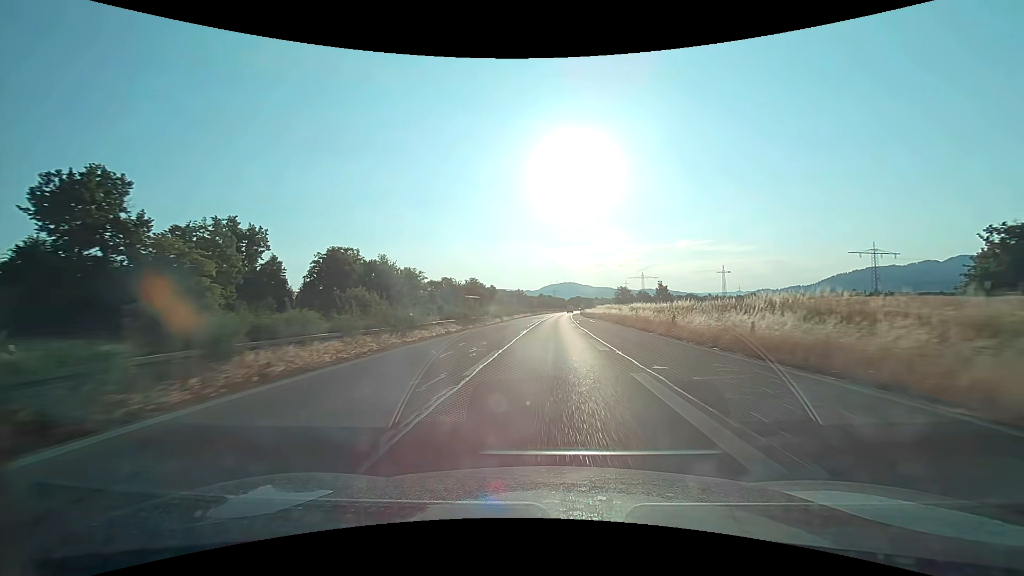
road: trunk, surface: asphalt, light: Day
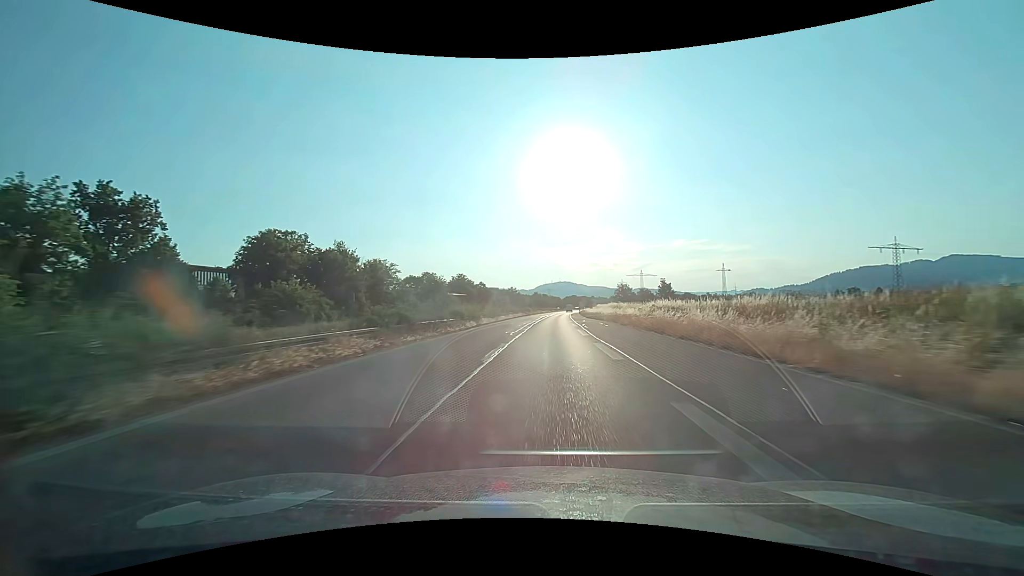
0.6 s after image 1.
(+0.1, +15.3) m; +1°
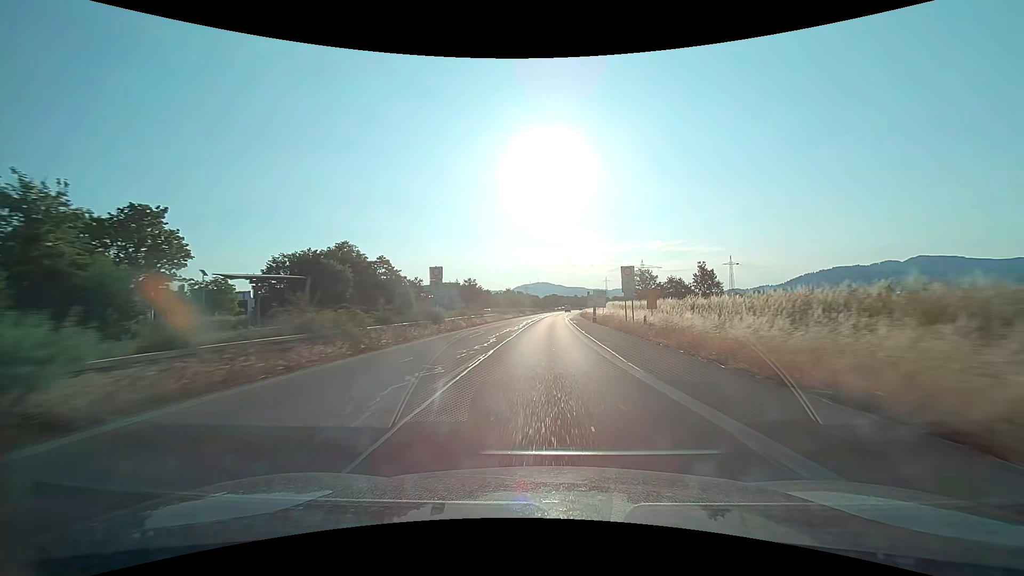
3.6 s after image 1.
(+1.7, +76.6) m; +2°
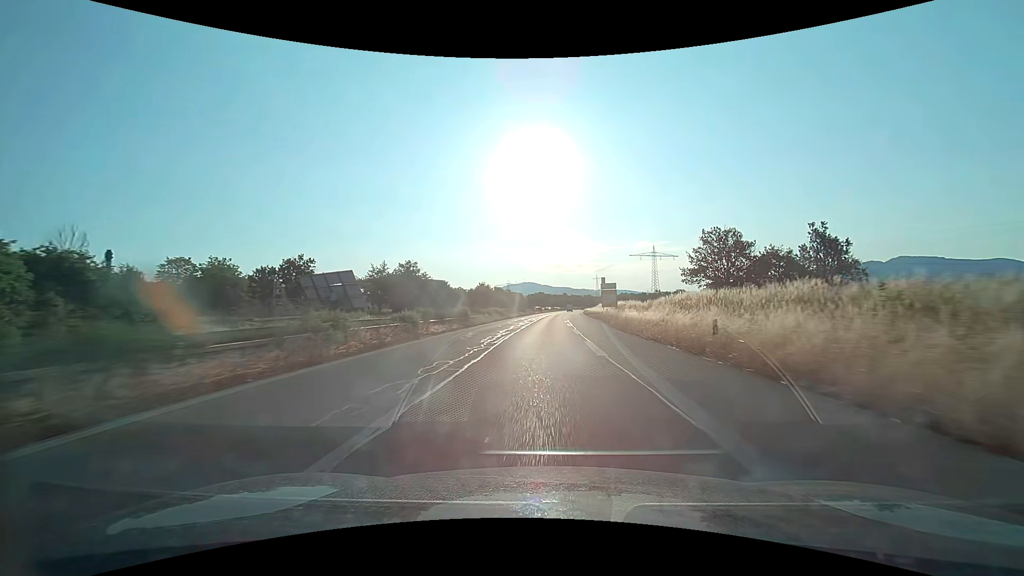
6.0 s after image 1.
(+0.9, +61.3) m; +2°
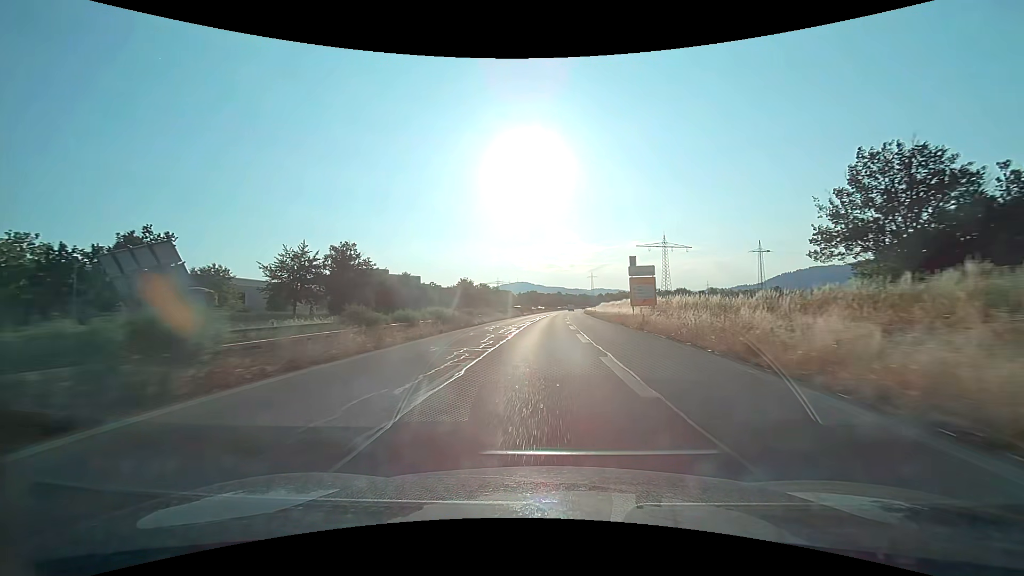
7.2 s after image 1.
(+0.2, +30.6) m; +1°
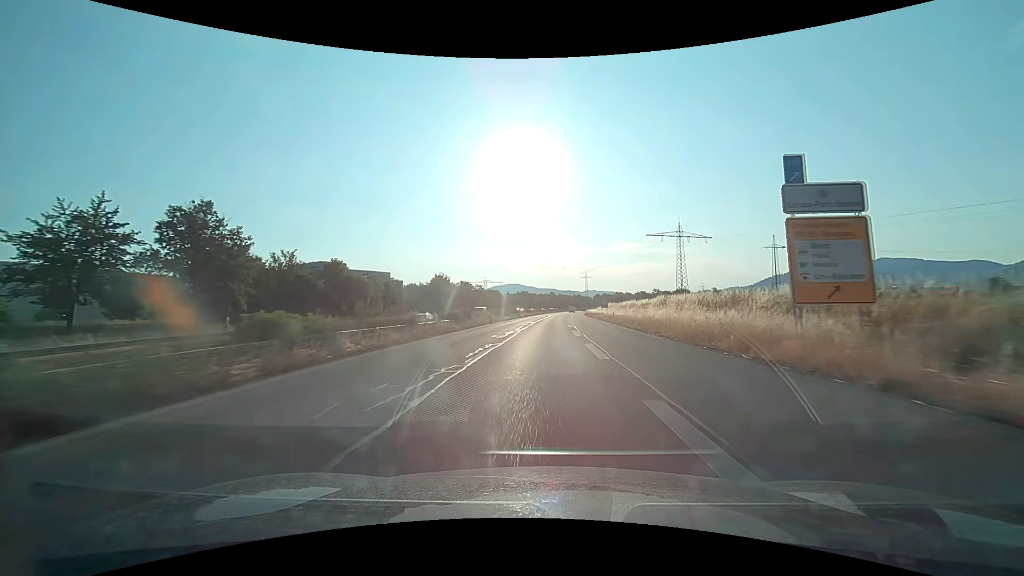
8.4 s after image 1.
(+0.2, +30.6) m; +1°
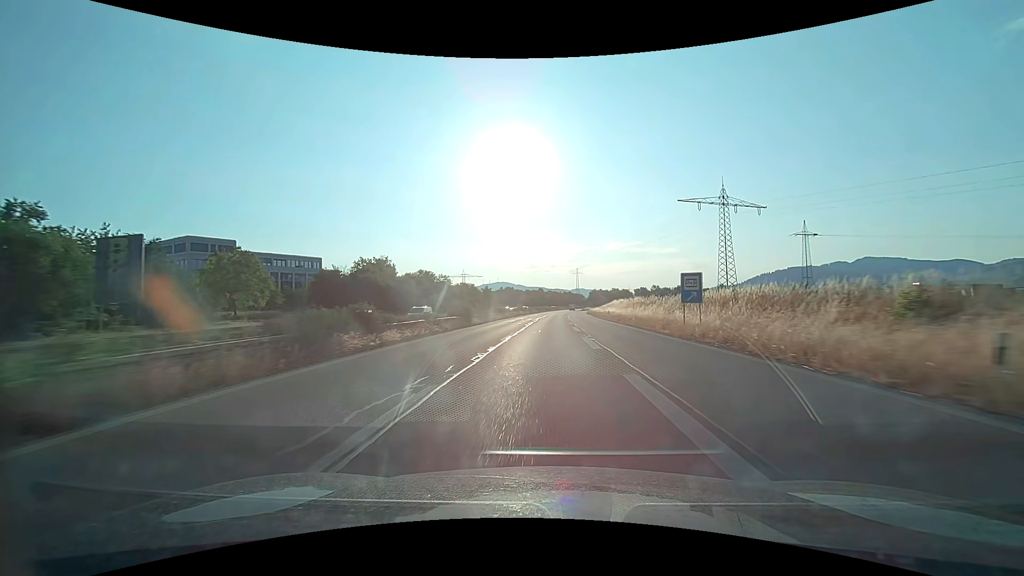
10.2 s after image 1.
(+0.6, +45.9) m; +1°
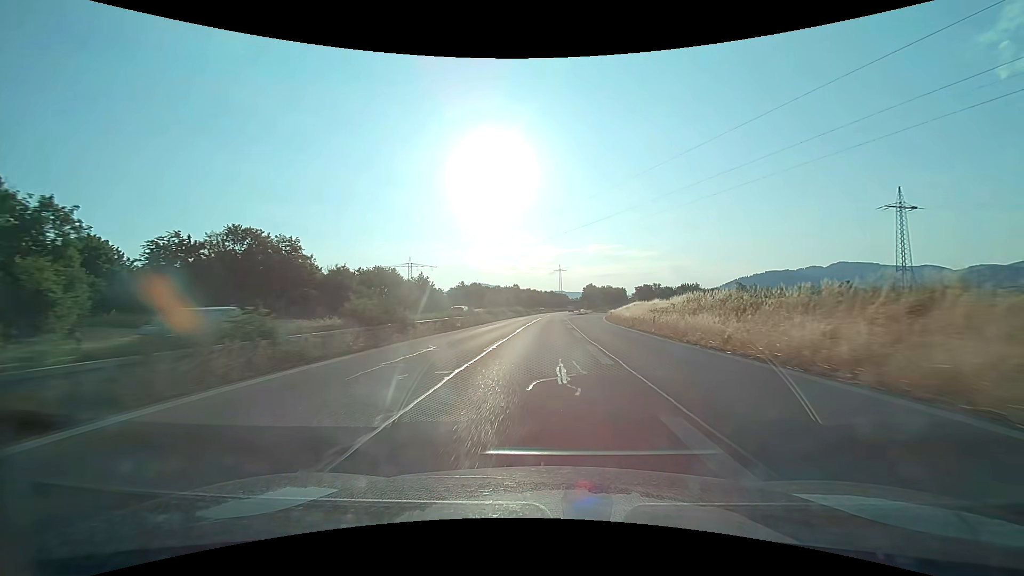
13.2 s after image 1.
(+1.6, +76.6) m; +2°
(0, +10) (0, +20) (0, +30) (0, +40) (0, +50) (+1, +60) (+1, +70) (+1, +80) (+2, +90) (+2, +100) m
